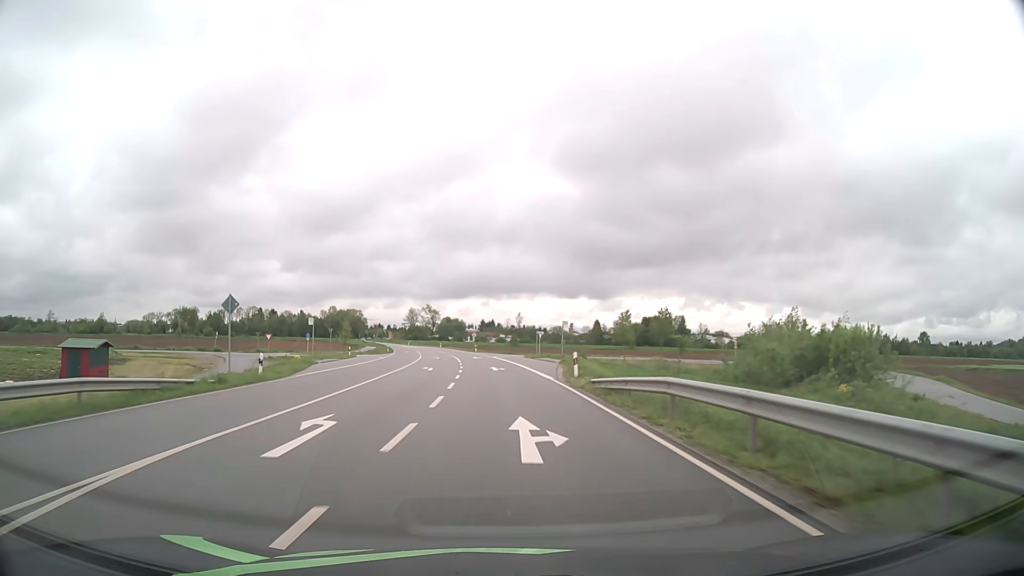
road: secondary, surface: asphalt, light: Day
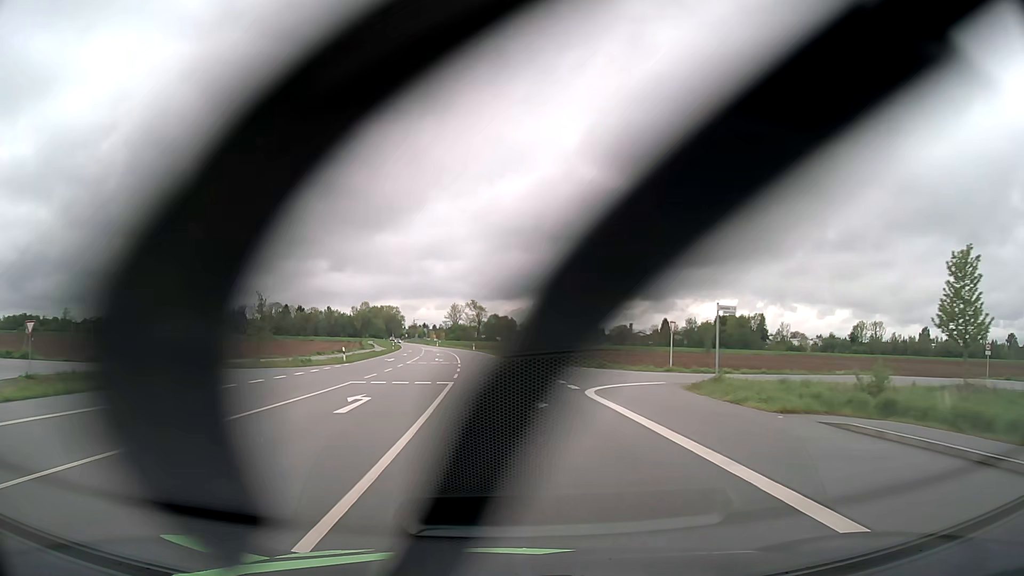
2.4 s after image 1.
(-2.0, +50.3) m; -4°
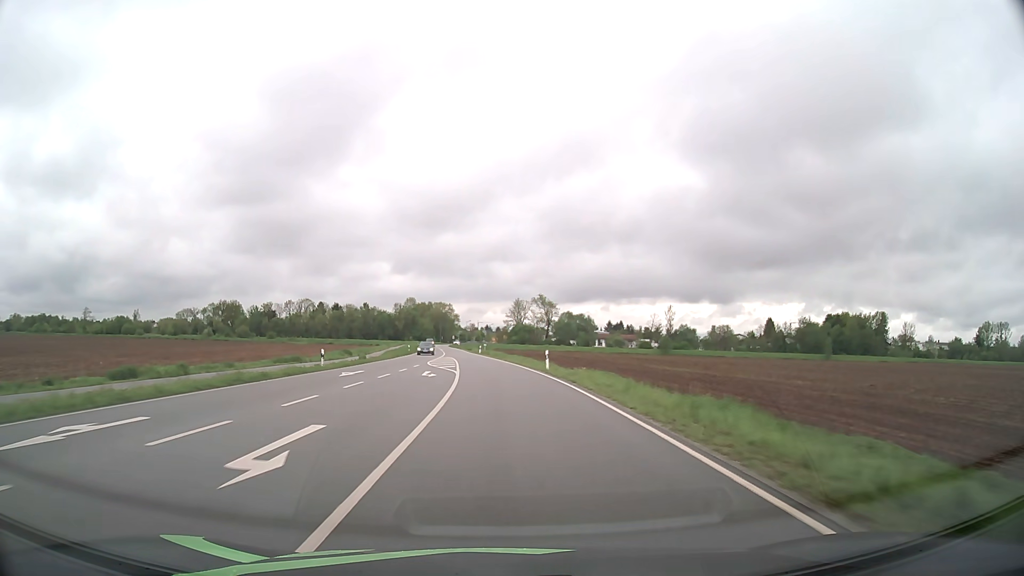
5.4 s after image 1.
(-3.2, +62.8) m; -6°
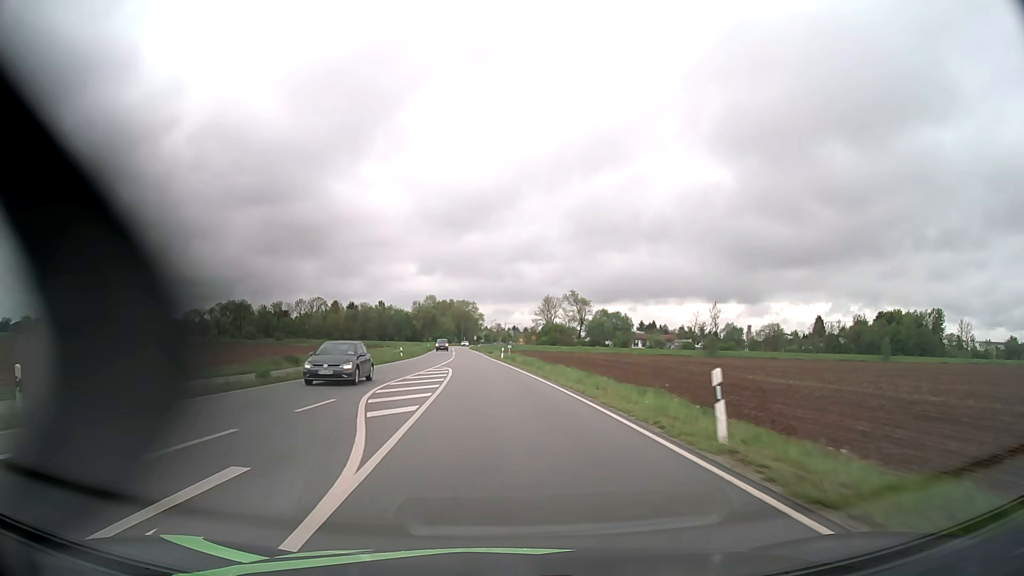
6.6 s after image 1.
(-0.5, +25.2) m; -2°
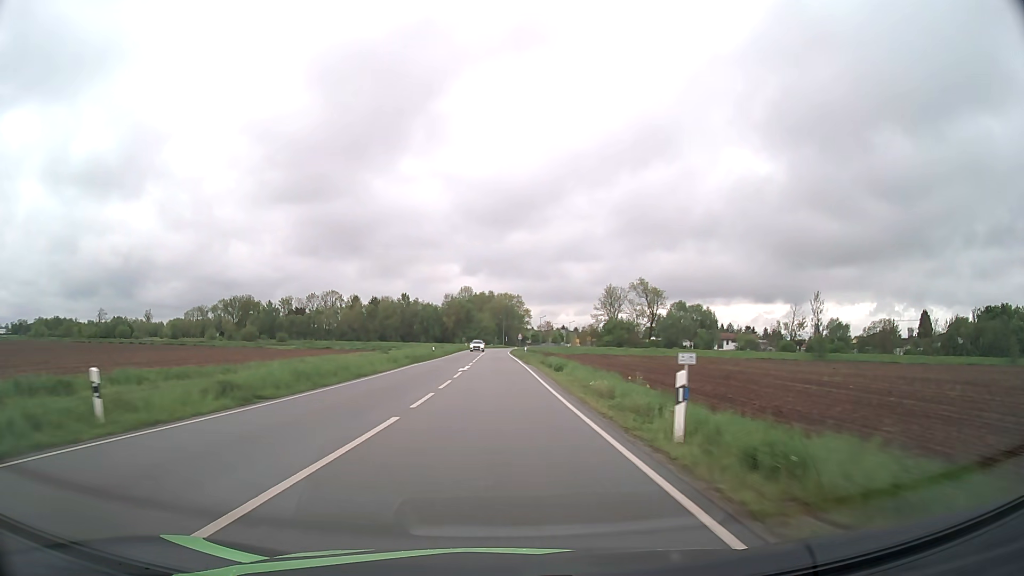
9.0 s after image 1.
(-2.1, +50.2) m; -4°
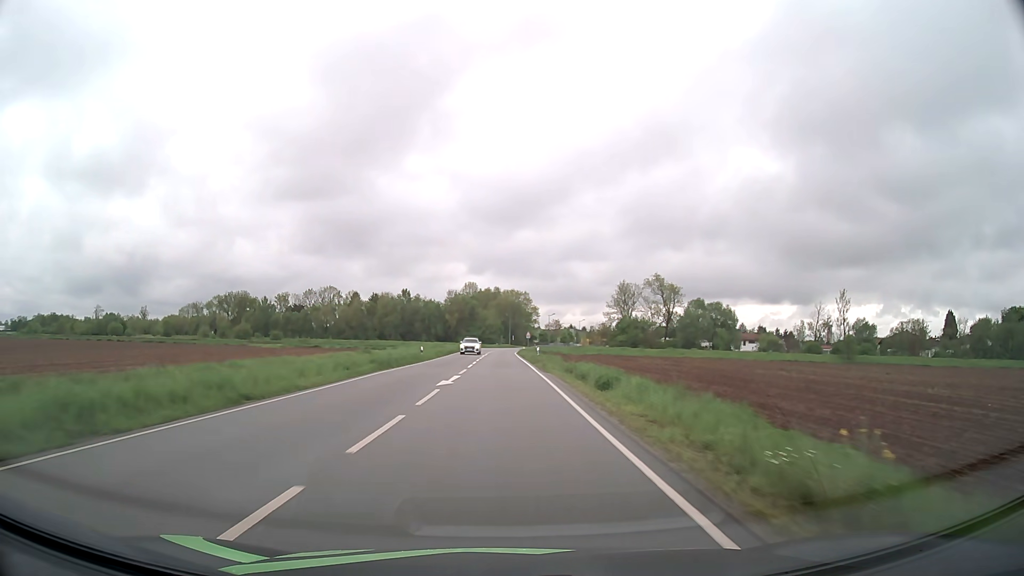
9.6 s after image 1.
(-0.1, +12.6) m; -1°
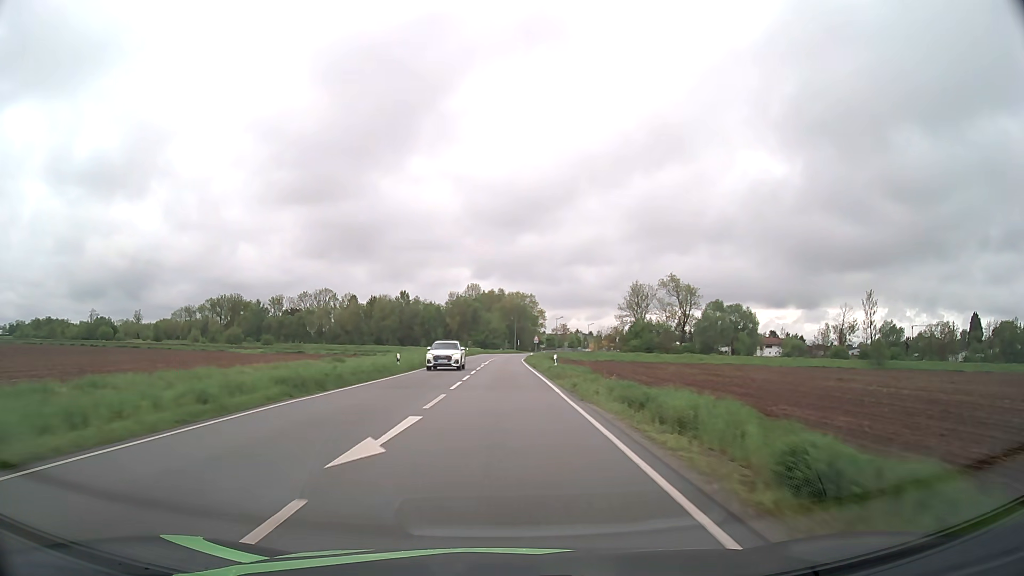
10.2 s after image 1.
(0.0, +12.5) m; 0°
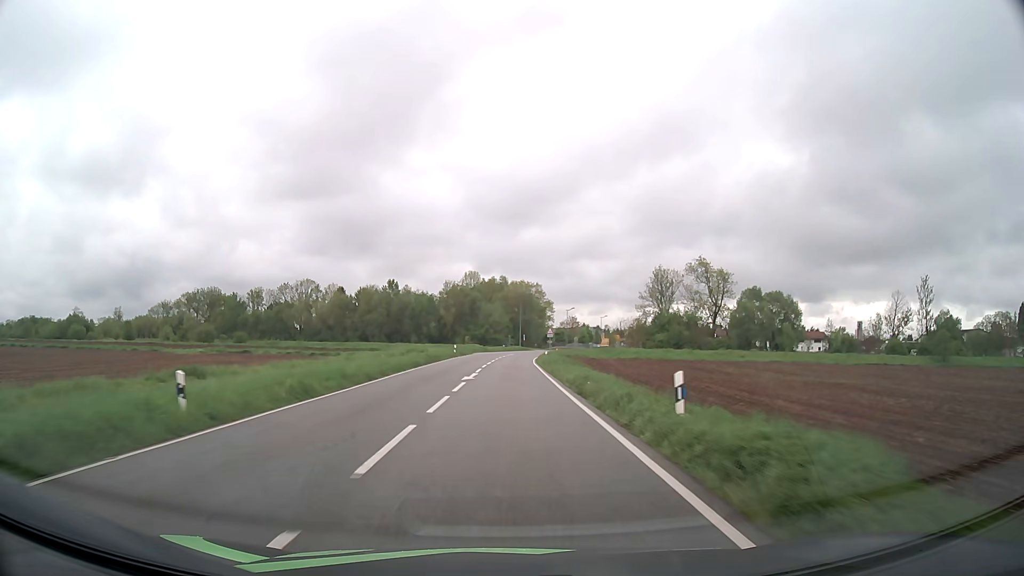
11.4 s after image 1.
(-0.1, +24.9) m; 0°
(0, +10) (0, +20) (0, +30) (0, +40) (0, +50) (+1, +60) (+1, +70) (+2, +80) (+3, +90) (+4, +100) m
